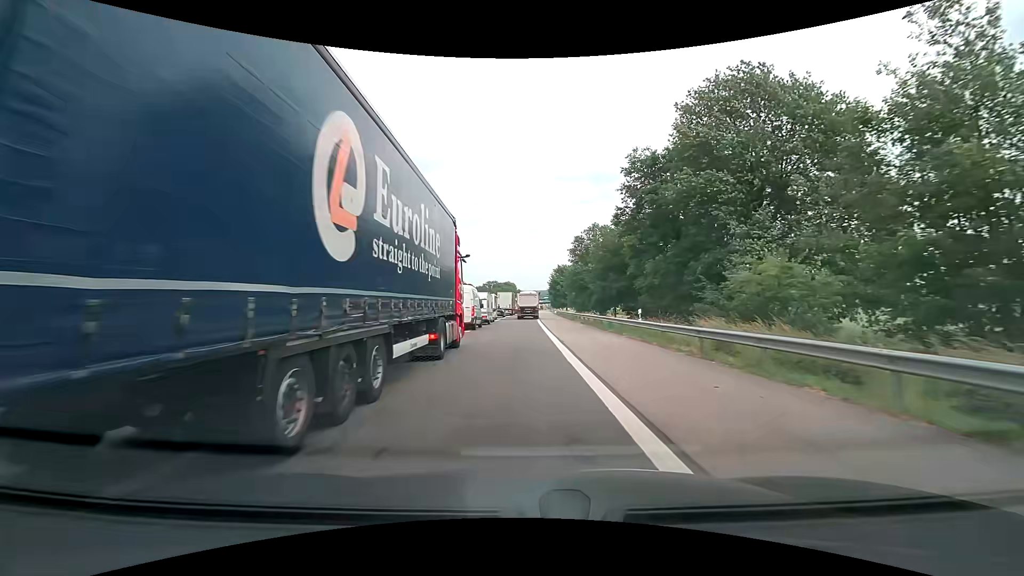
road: motorway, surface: asphalt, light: Day
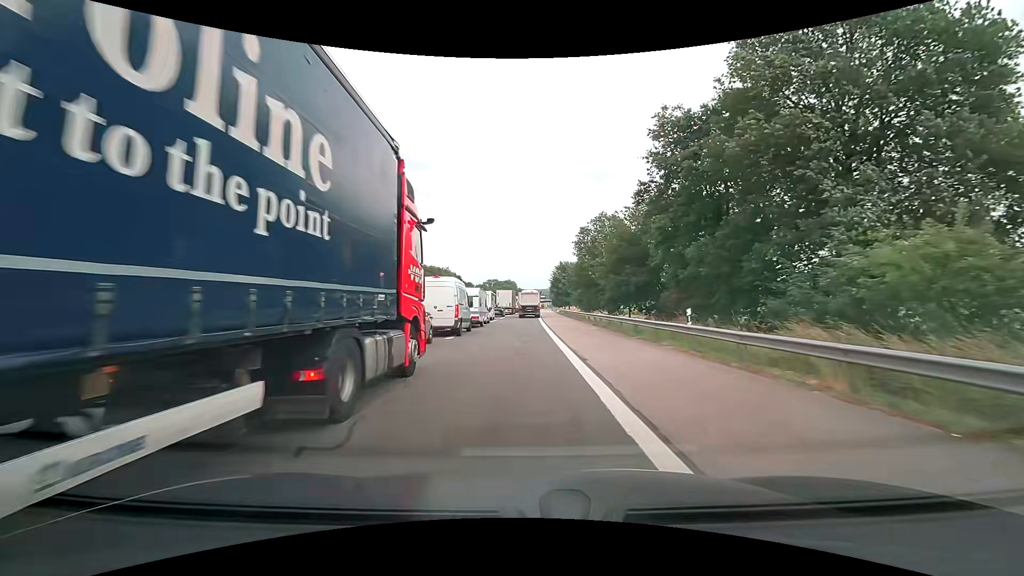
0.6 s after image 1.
(0.0, +7.0) m; 0°
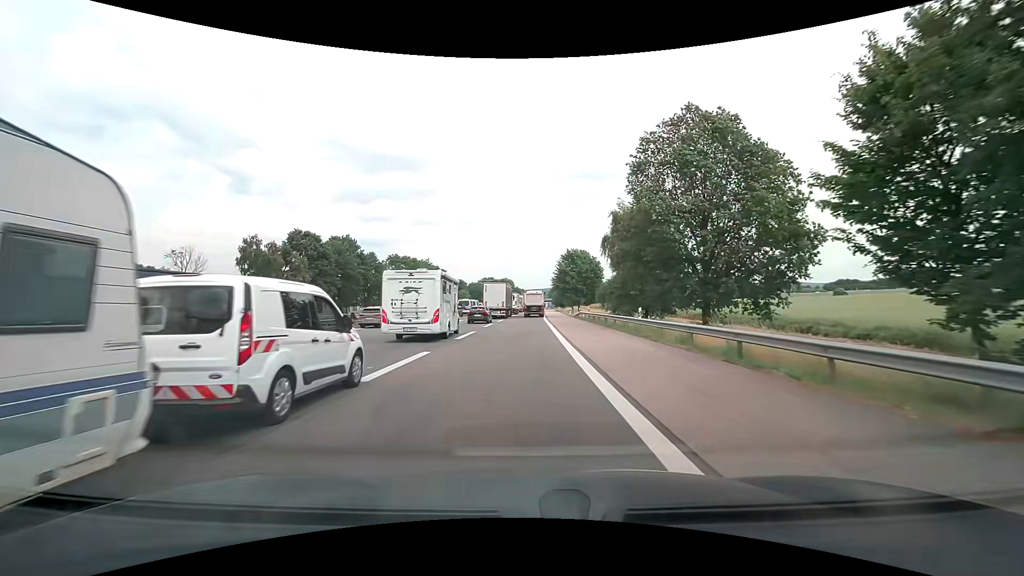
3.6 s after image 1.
(-0.2, +35.3) m; 0°
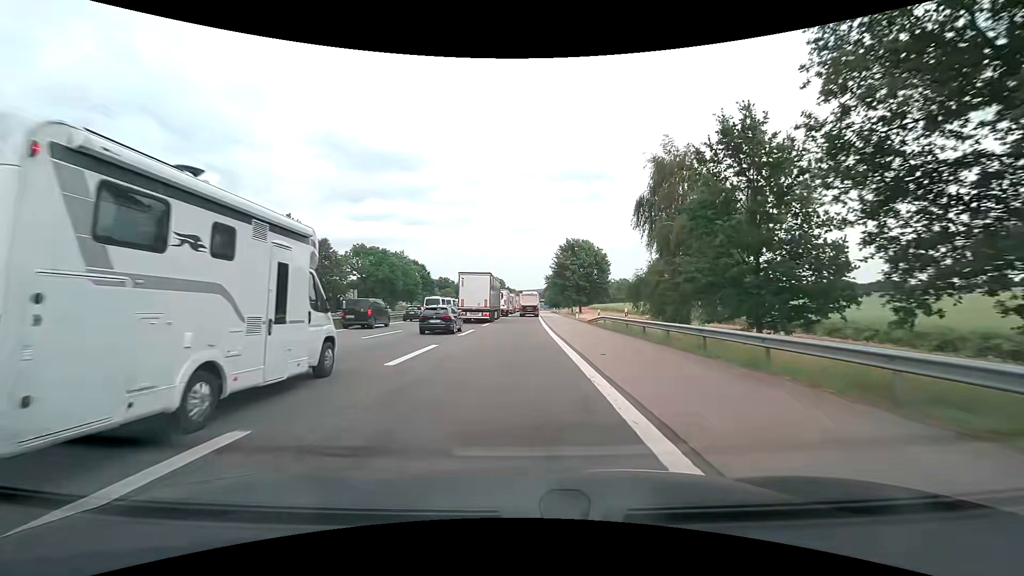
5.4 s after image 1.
(0.0, +21.9) m; +1°
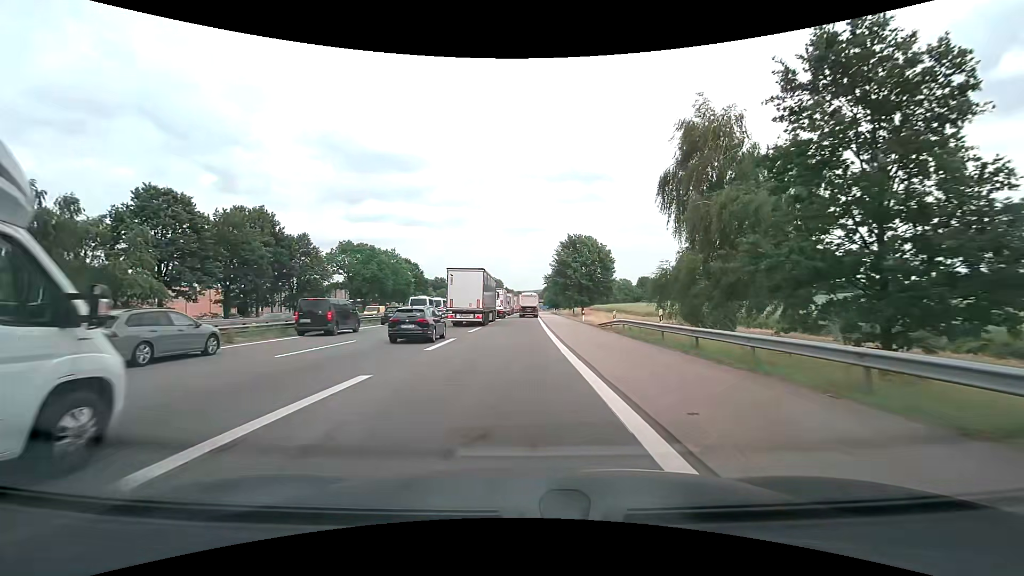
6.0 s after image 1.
(0.0, +7.5) m; 0°
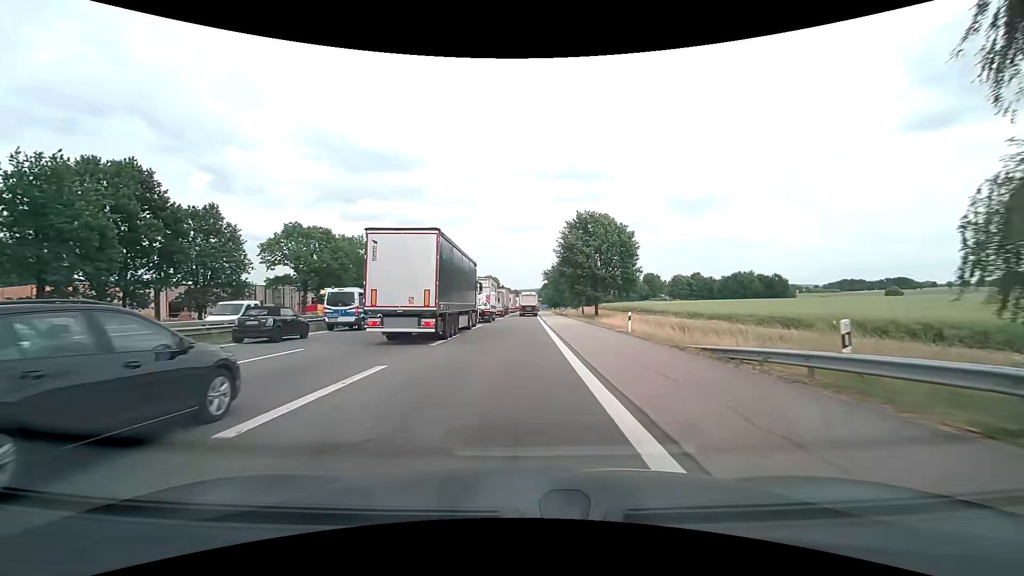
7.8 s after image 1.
(+0.1, +22.8) m; 0°
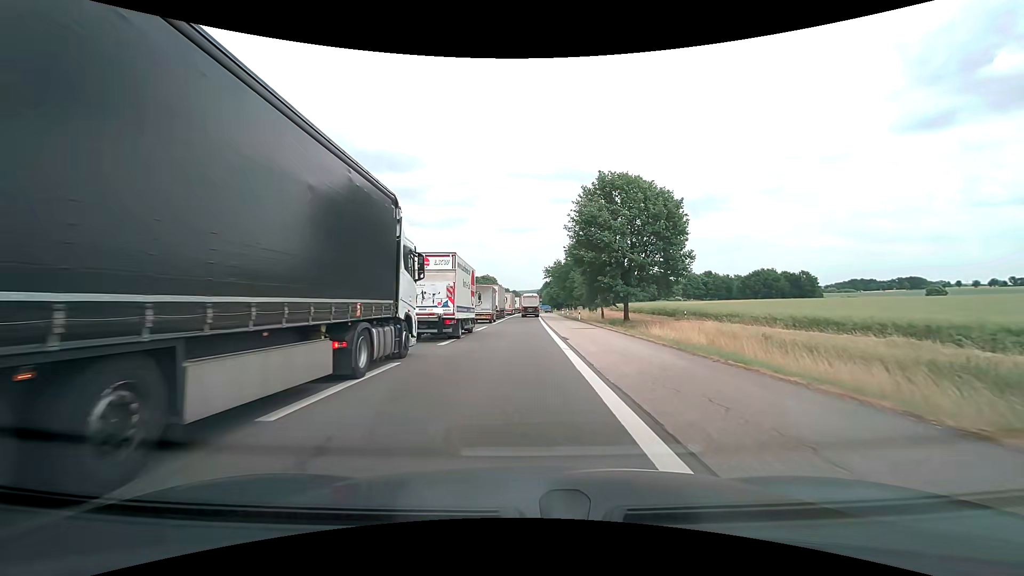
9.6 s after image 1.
(0.0, +23.3) m; 0°
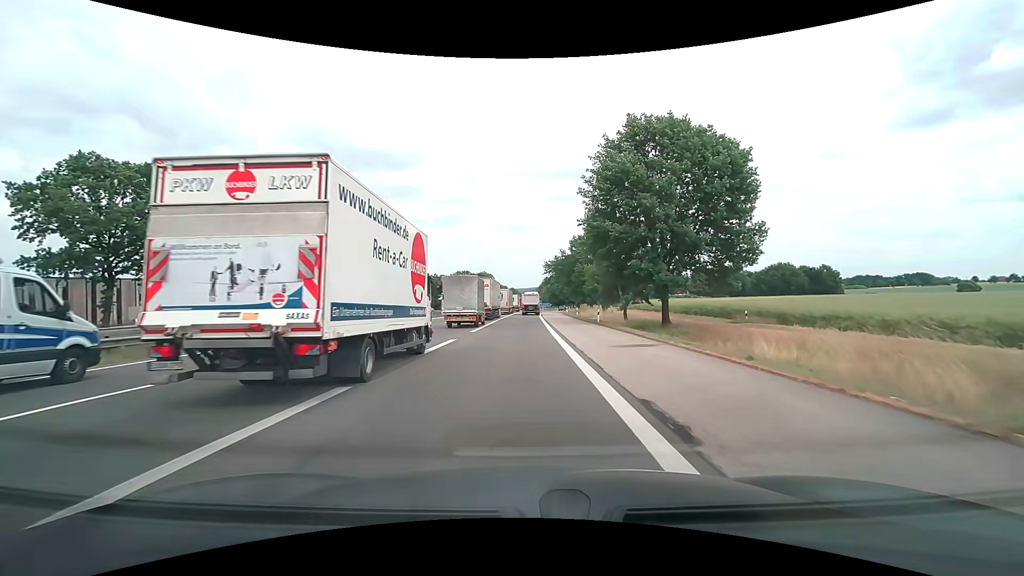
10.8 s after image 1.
(0.0, +15.6) m; 0°
(0, +10) (0, +20) (0, +30) (0, +40) (0, +50) (0, +60) (0, +70) (+1, +80) (+1, +90) (+2, +100) m
